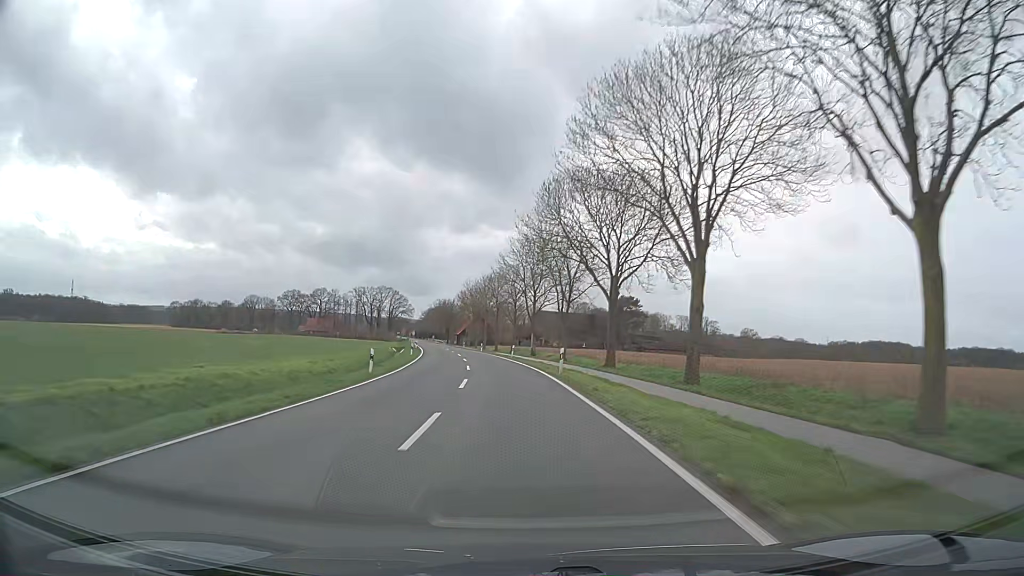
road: secondary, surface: asphalt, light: Day
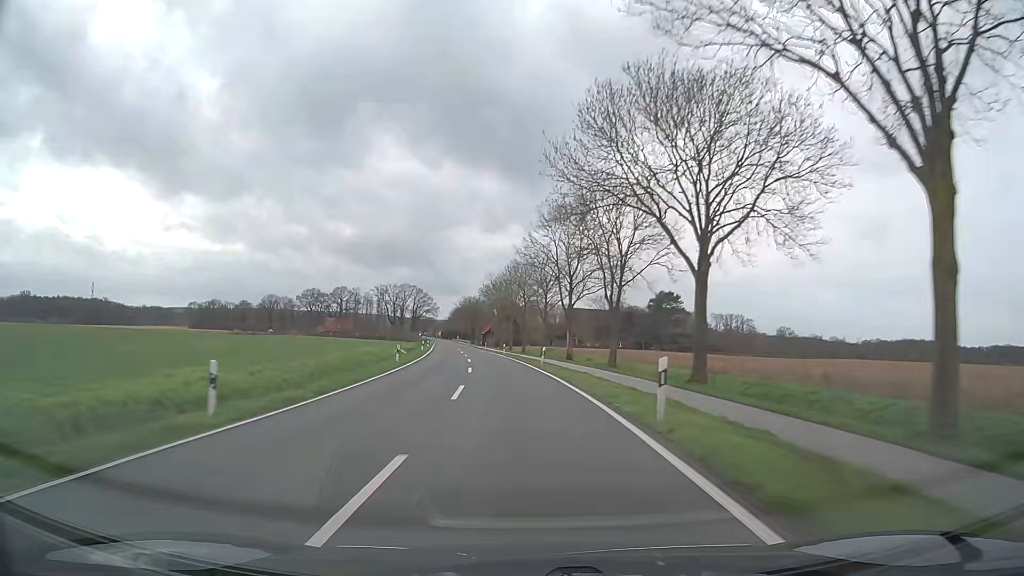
(-0.2, +15.7) m; -2°
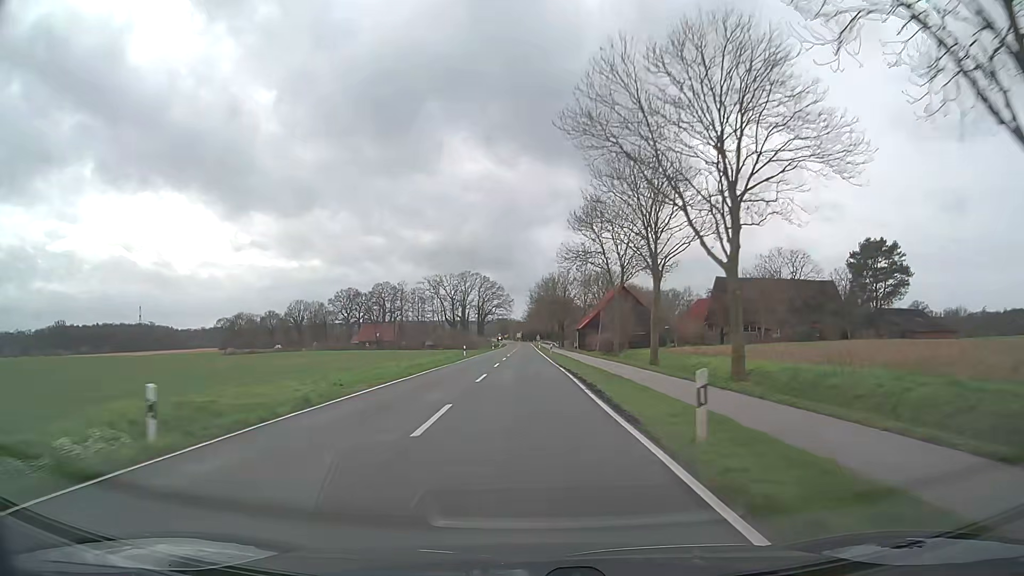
(-6.5, +78.3) m; -7°
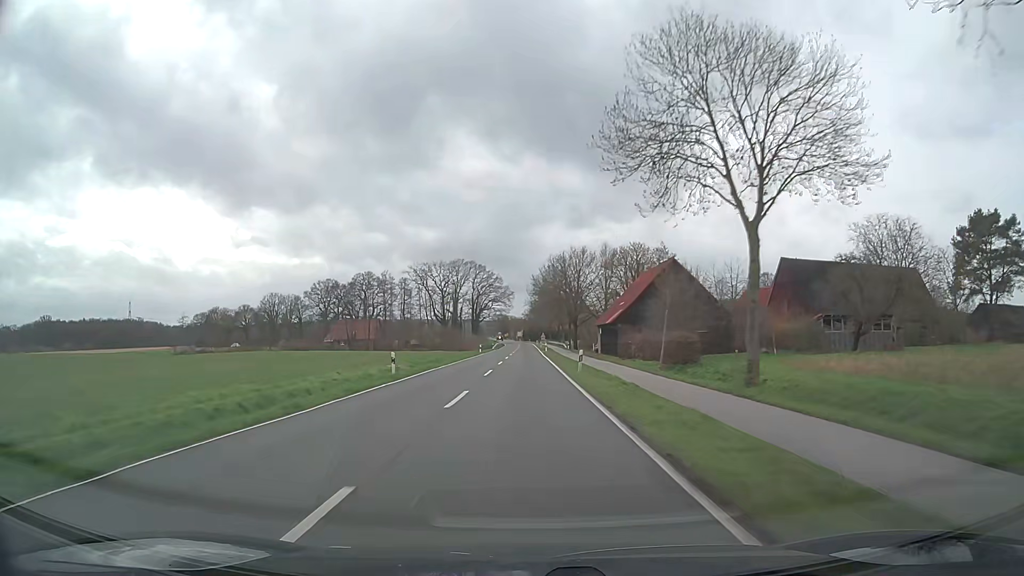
(-0.3, +31.5) m; -1°
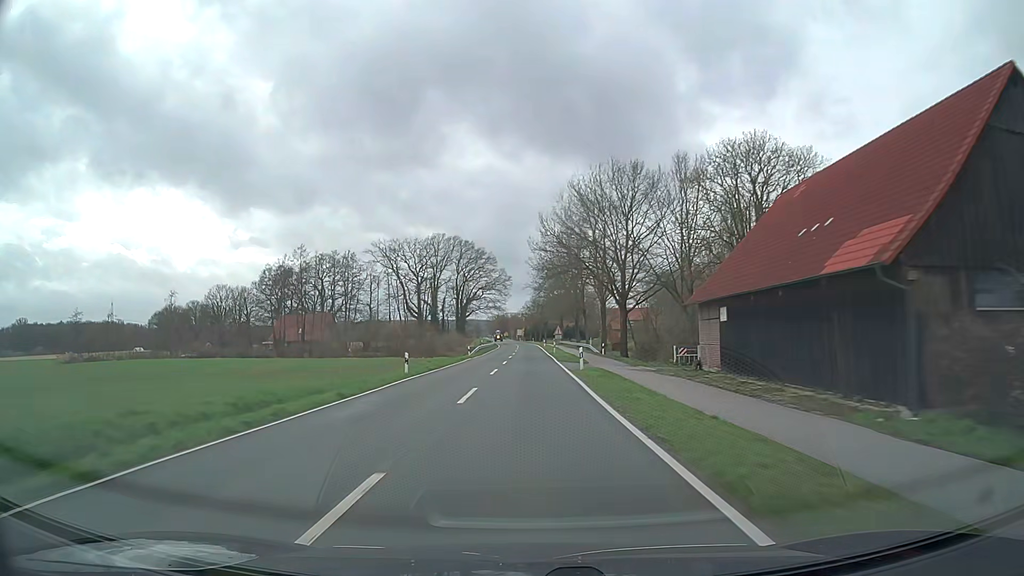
(-0.1, +47.3) m; 0°
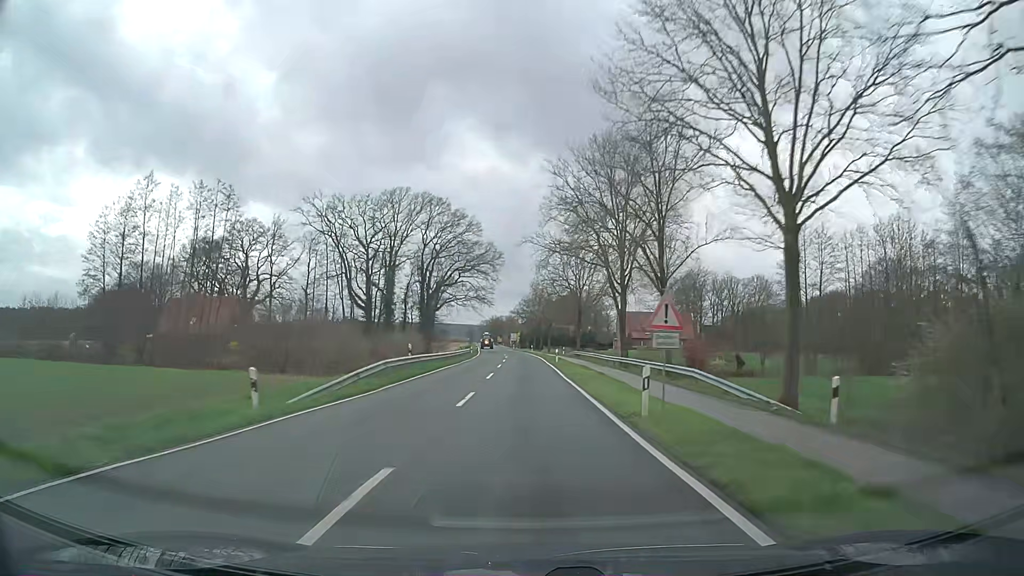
(0.0, +47.5) m; 0°
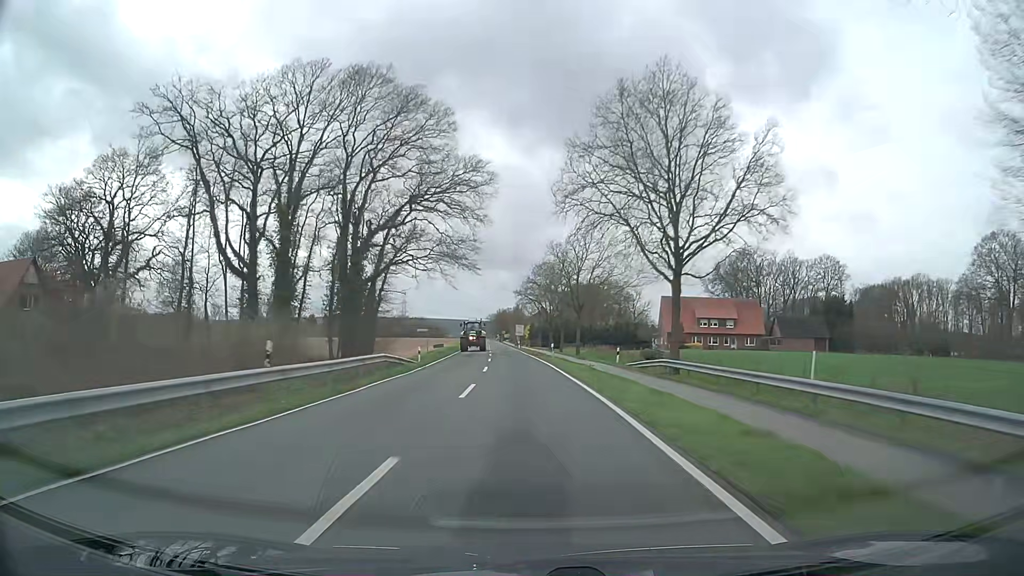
(-0.1, +47.6) m; -1°
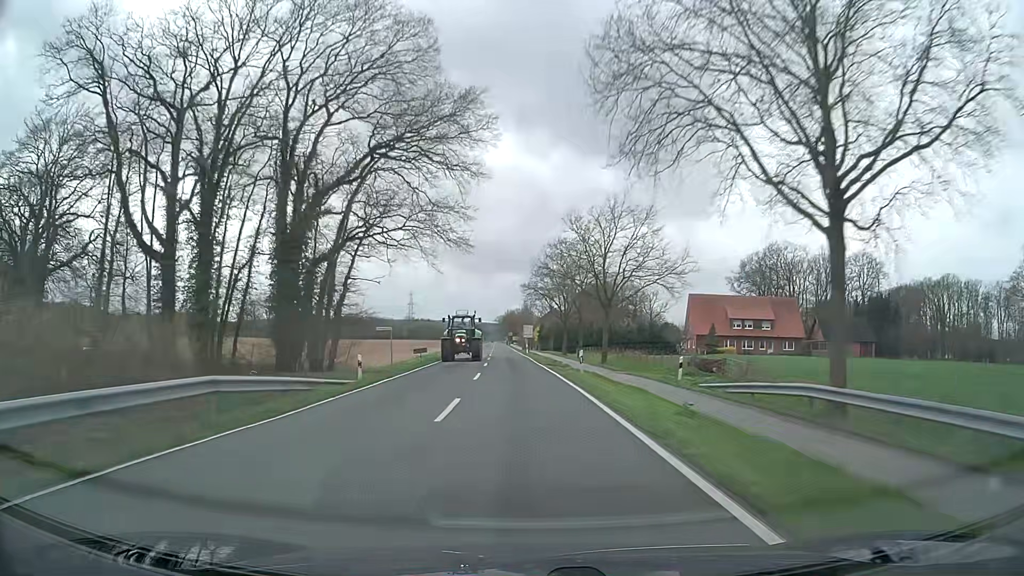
(-0.1, +15.9) m; -1°
(0, +10) (0, +20) (0, +30) (-1, +40) (-1, +50) (-2, +60) (-2, +70) (-3, +80) (-3, +90) (-3, +100) m
